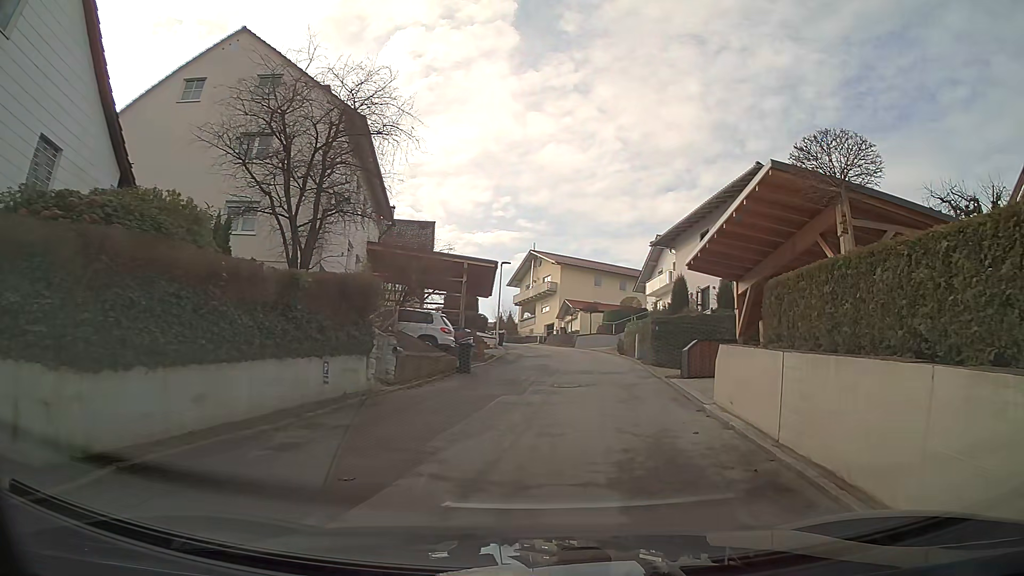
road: residential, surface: asphalt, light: Day
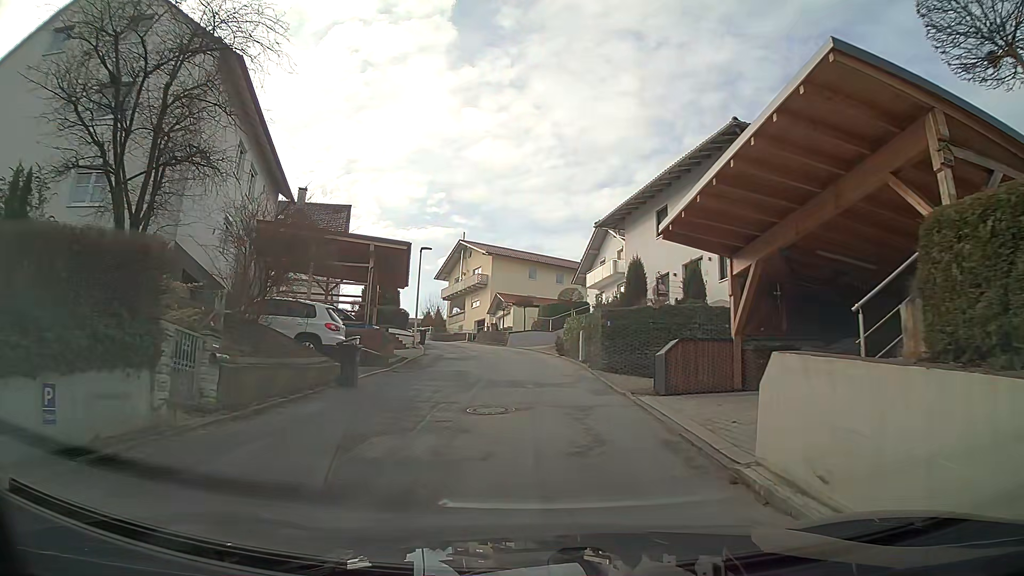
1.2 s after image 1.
(+0.3, +5.9) m; +5°
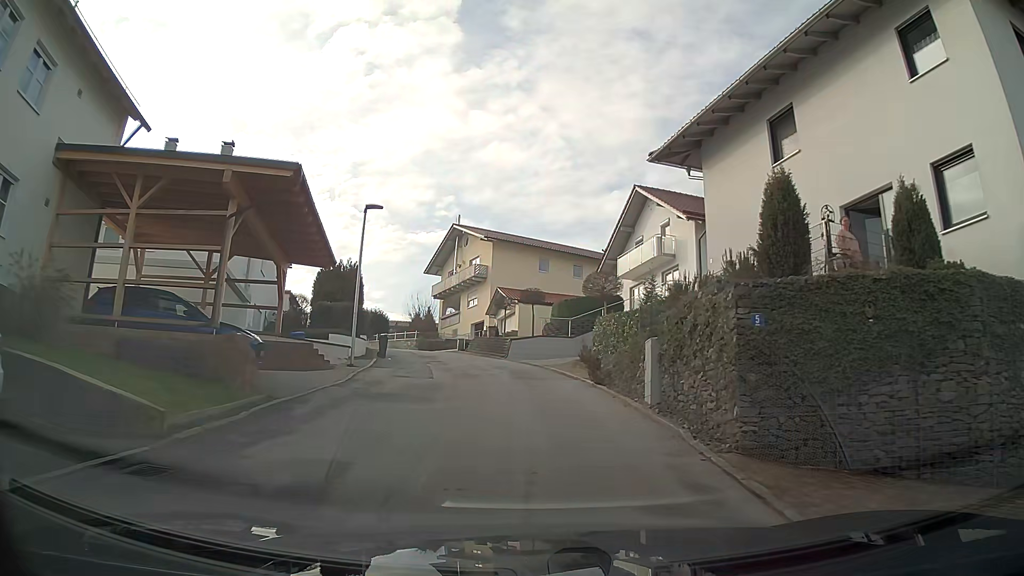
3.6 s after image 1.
(-0.2, +13.9) m; -2°
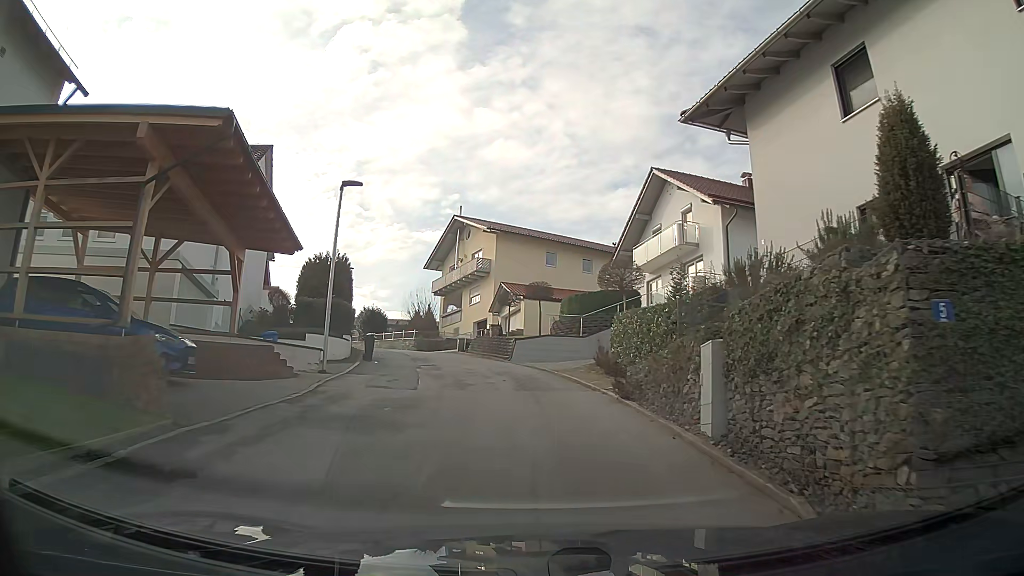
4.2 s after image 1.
(0.0, +3.6) m; 0°
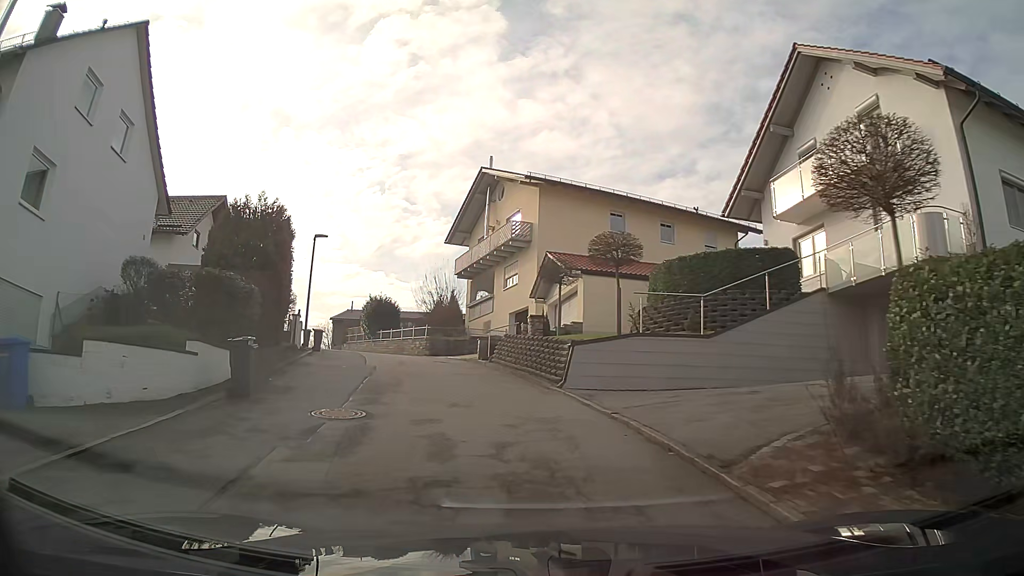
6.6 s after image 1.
(-0.7, +14.8) m; -7°
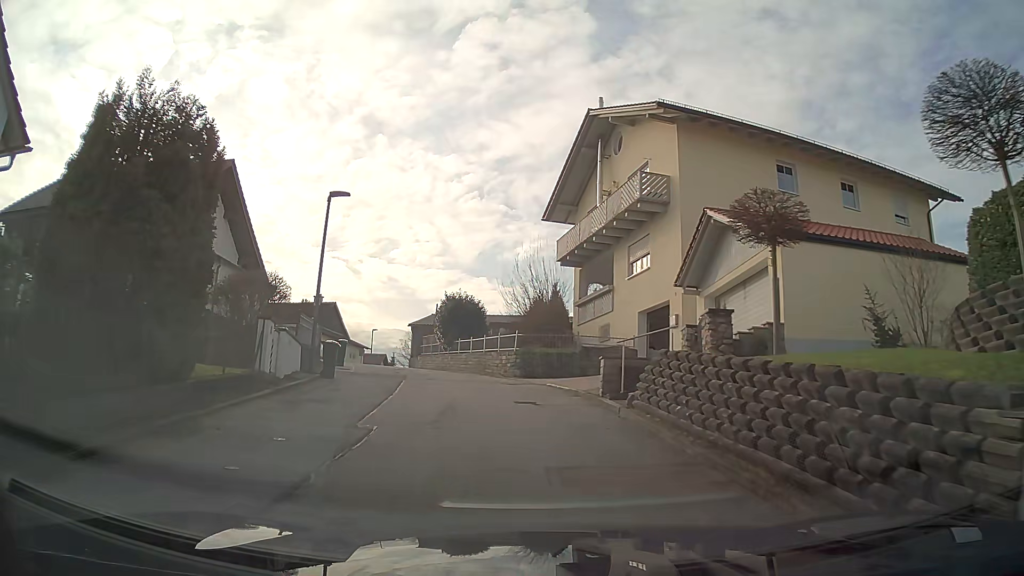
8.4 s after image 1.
(-0.8, +11.5) m; -7°
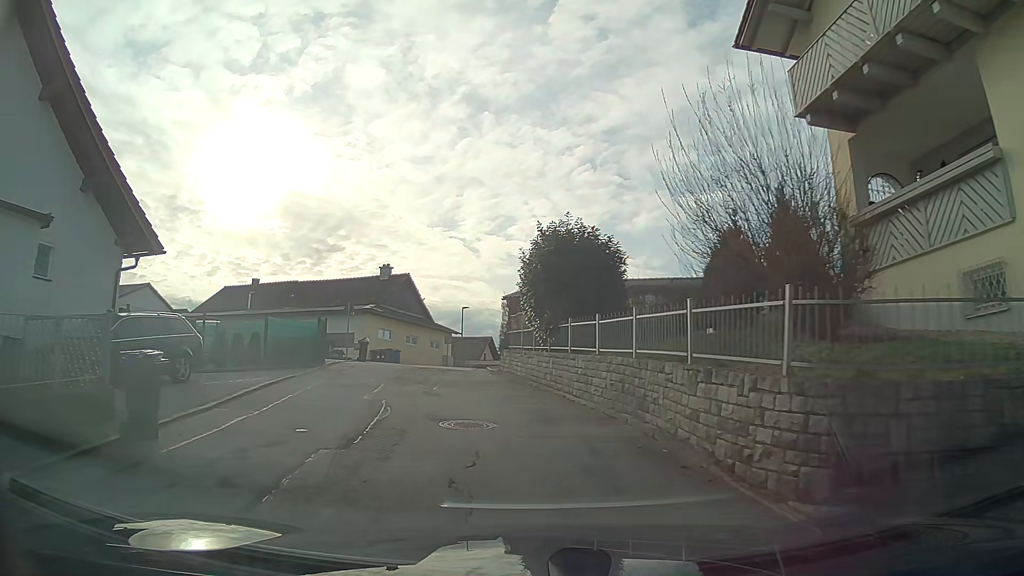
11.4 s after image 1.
(-1.6, +18.6) m; -12°
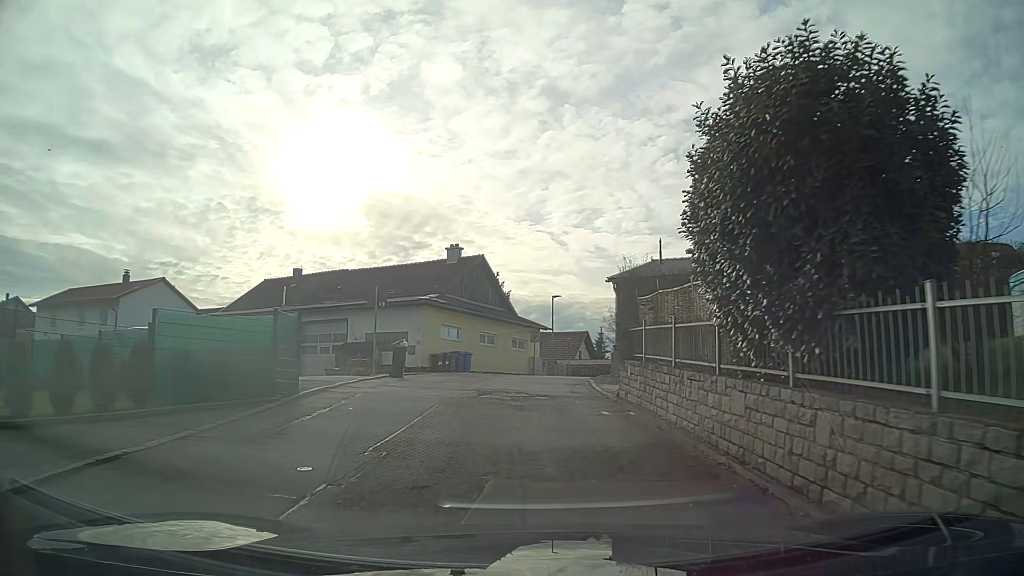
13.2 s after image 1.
(-0.8, +11.0) m; -7°
(0, +10) (0, +20) (+2, +30) (+5, +39) (+12, +46) (+21, +45) (+31, +41) (+40, +37) (+49, +33) (+58, +30) m
